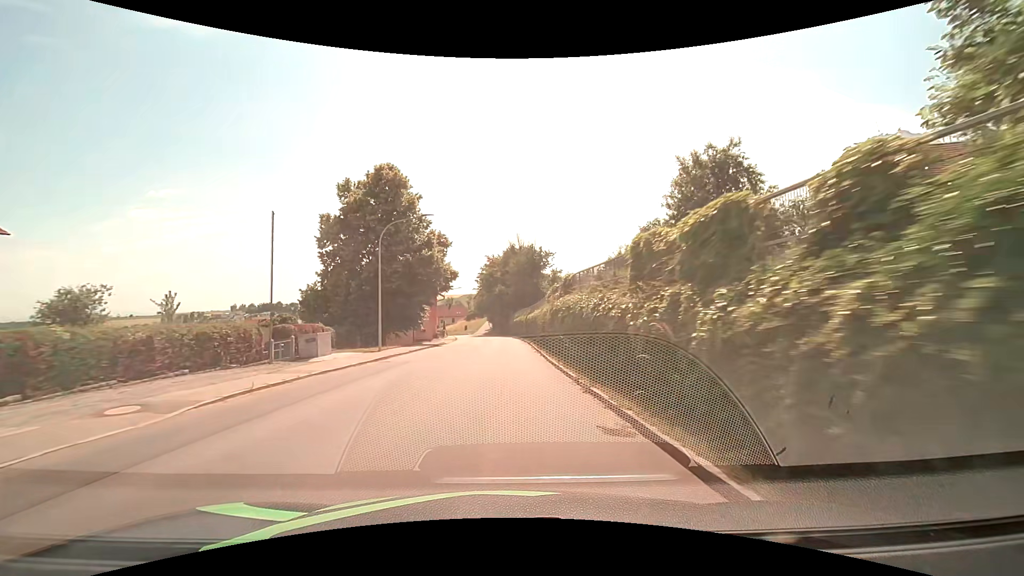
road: tertiary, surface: asphalt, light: Day
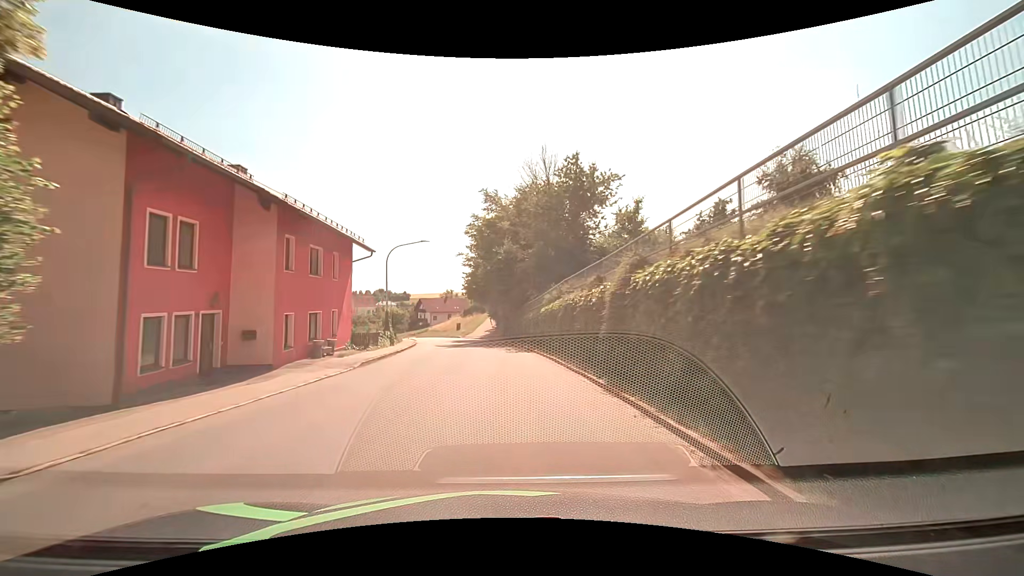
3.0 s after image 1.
(-0.2, +39.2) m; -1°
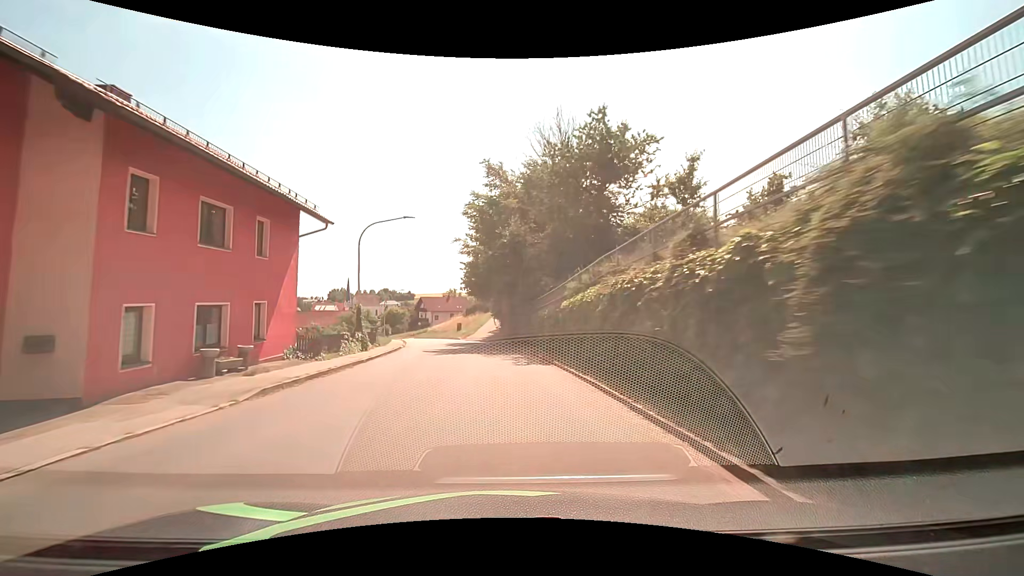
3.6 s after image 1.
(0.0, +7.7) m; 0°
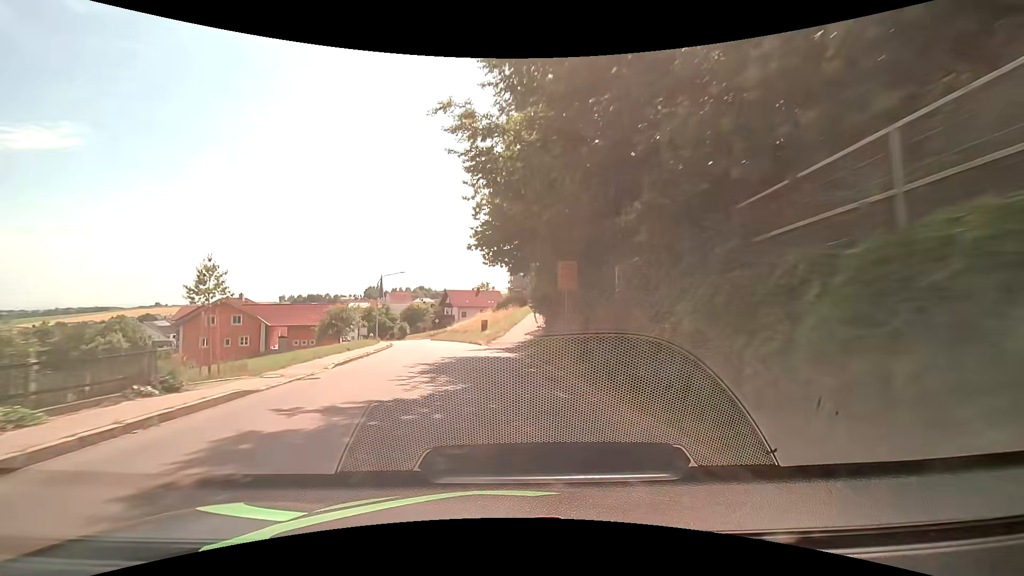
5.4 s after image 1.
(-0.8, +22.9) m; -4°
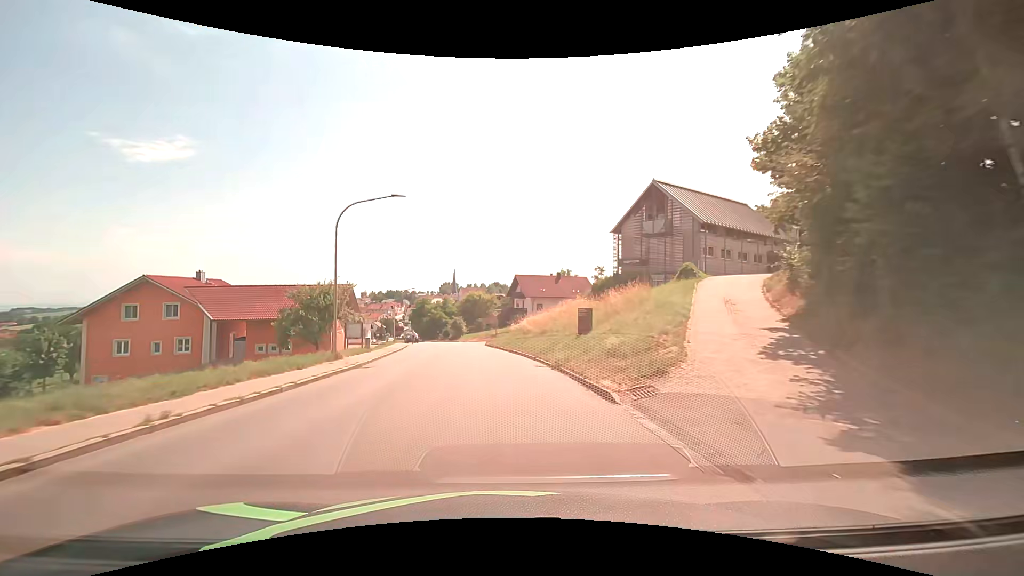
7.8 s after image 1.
(-2.3, +30.4) m; -9°
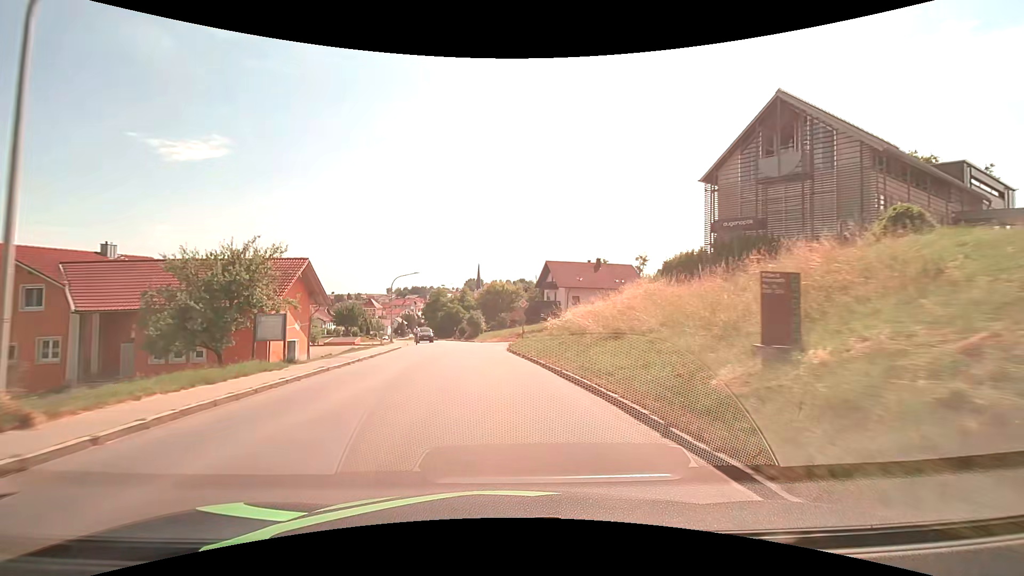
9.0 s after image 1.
(-0.2, +15.4) m; -2°
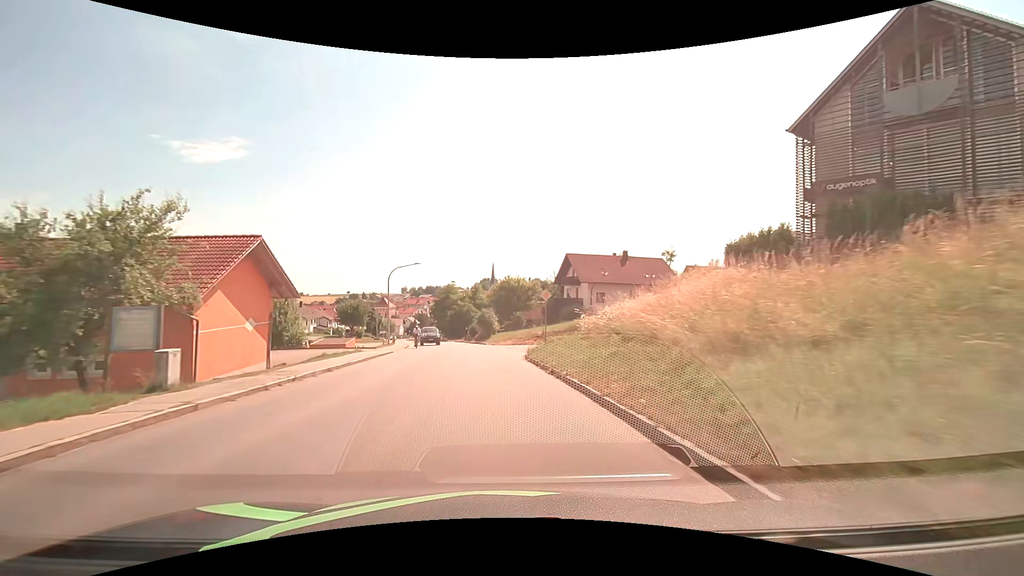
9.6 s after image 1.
(-0.1, +7.7) m; -2°
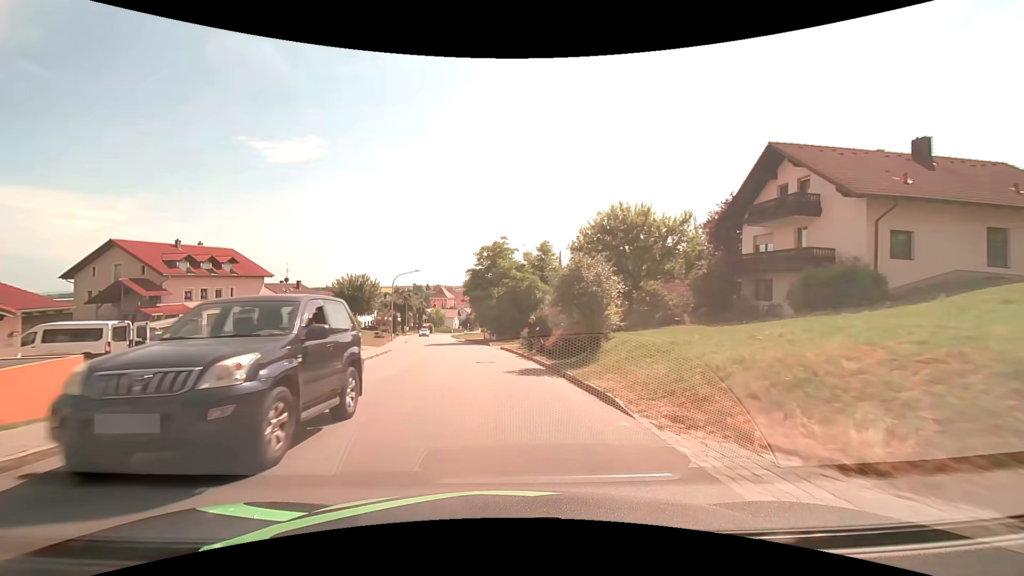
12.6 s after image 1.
(-2.6, +38.3) m; -7°
(0, +10) (-1, +20) (-2, +30) (-3, +40) (-5, +50) (-7, +60) (-8, +69) (-10, +79) (-12, +89) (-13, +99) m
